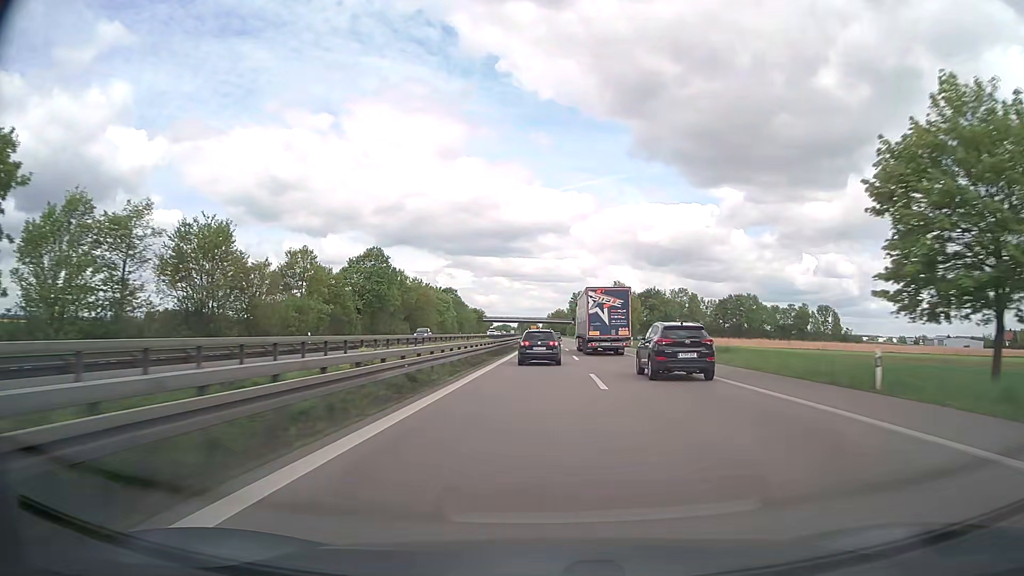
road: trunk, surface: asphalt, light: Day
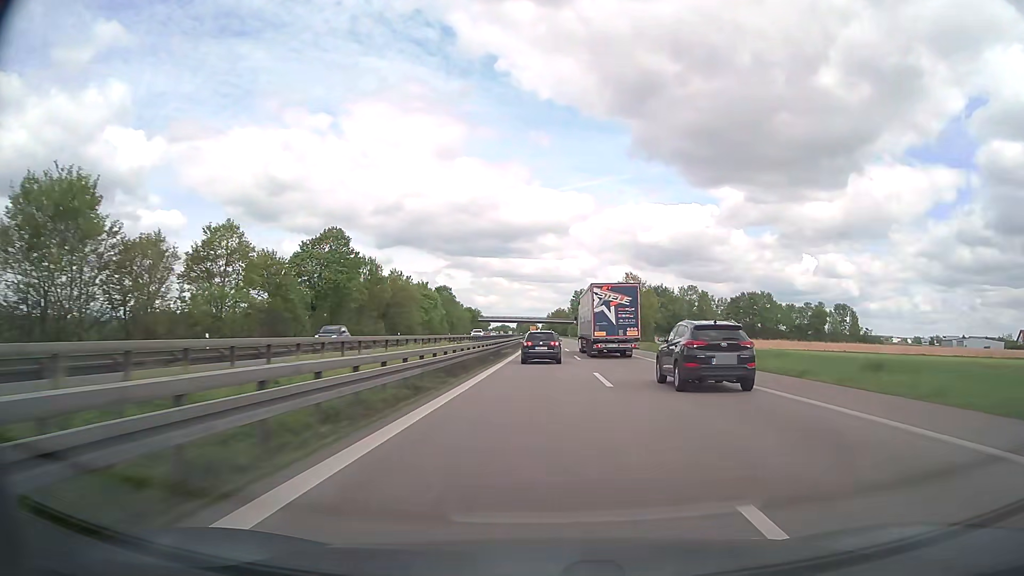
(0.0, +17.0) m; 0°
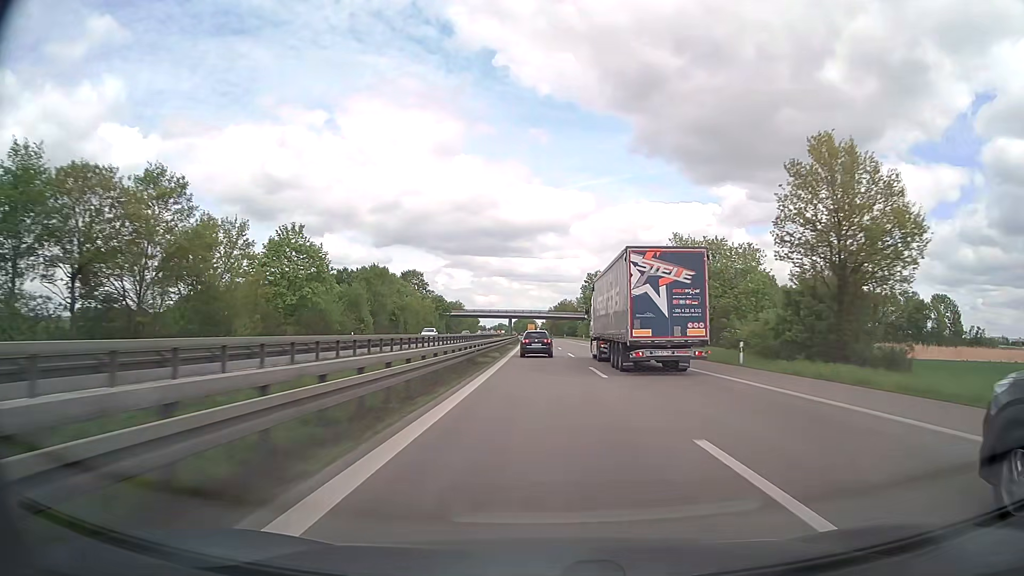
(0.0, +69.2) m; 0°
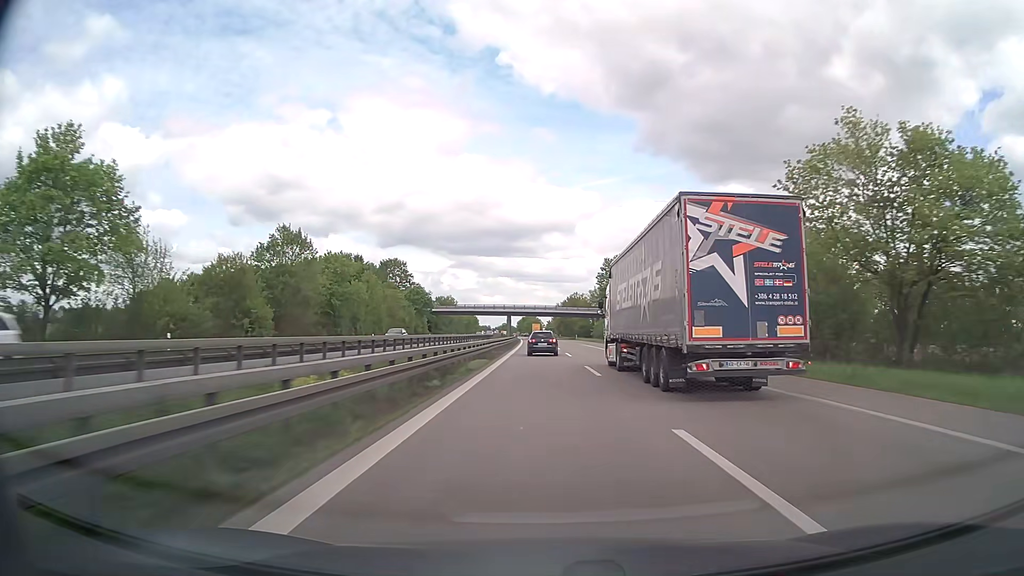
(-0.1, +35.2) m; -1°
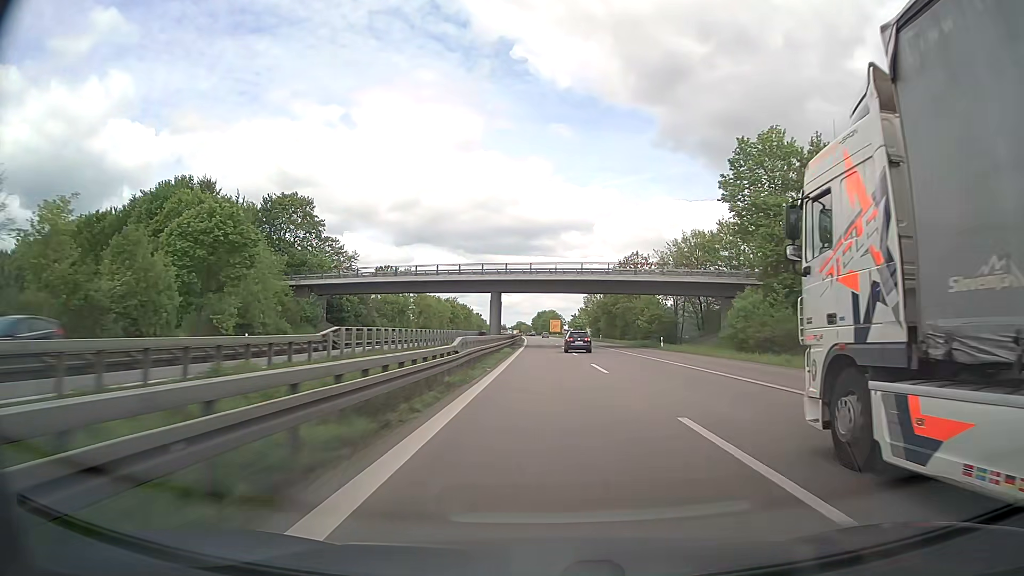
(-1.3, +88.9) m; -1°
(0, +10) (0, +20) (0, +30) (0, +40) (0, +50) (0, +60) (0, +70) (-1, +80) (-1, +90) (-1, +100) m
